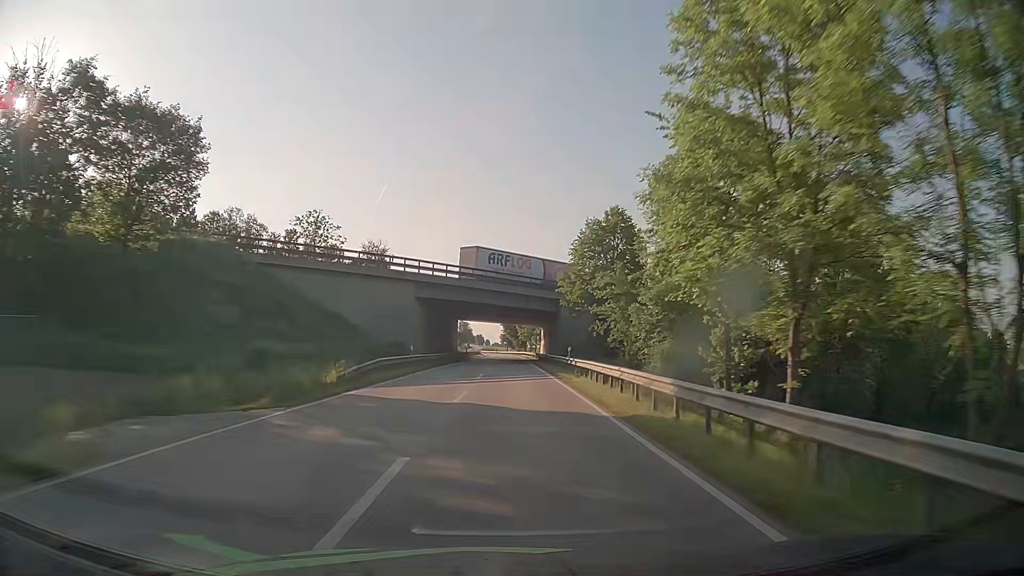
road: secondary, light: Day
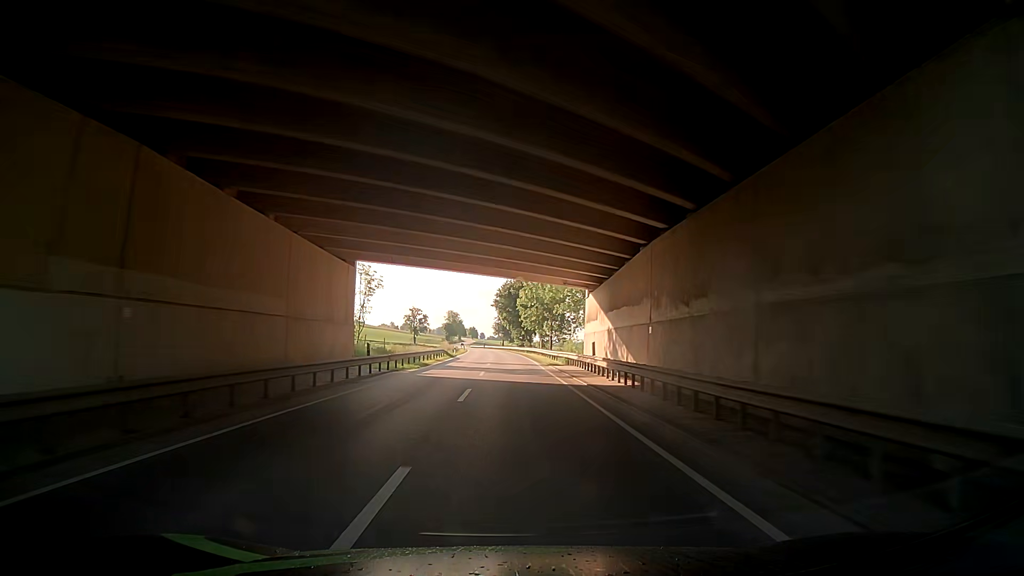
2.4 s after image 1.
(+0.4, +61.0) m; +2°
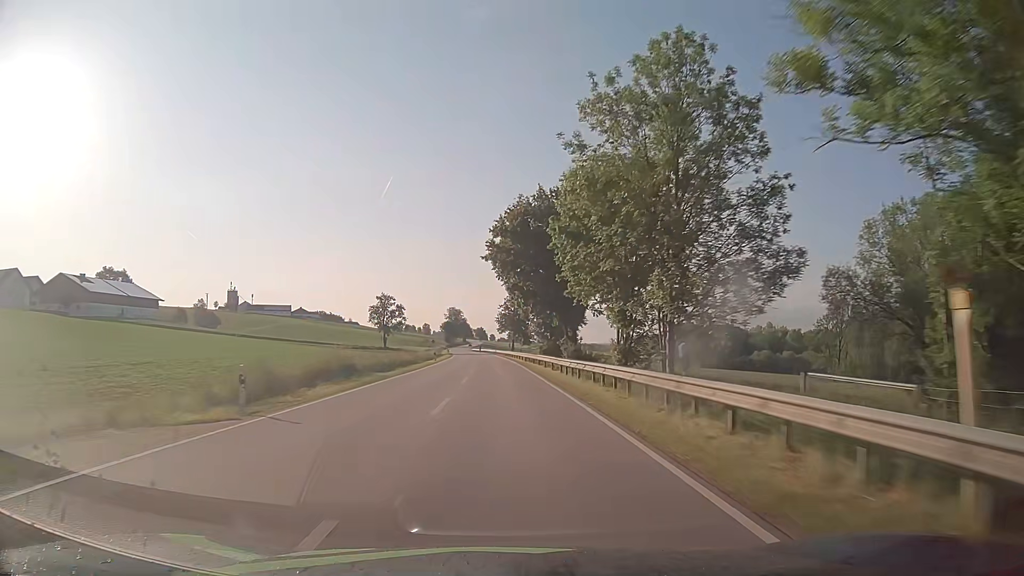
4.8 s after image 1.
(-1.8, +62.2) m; -3°
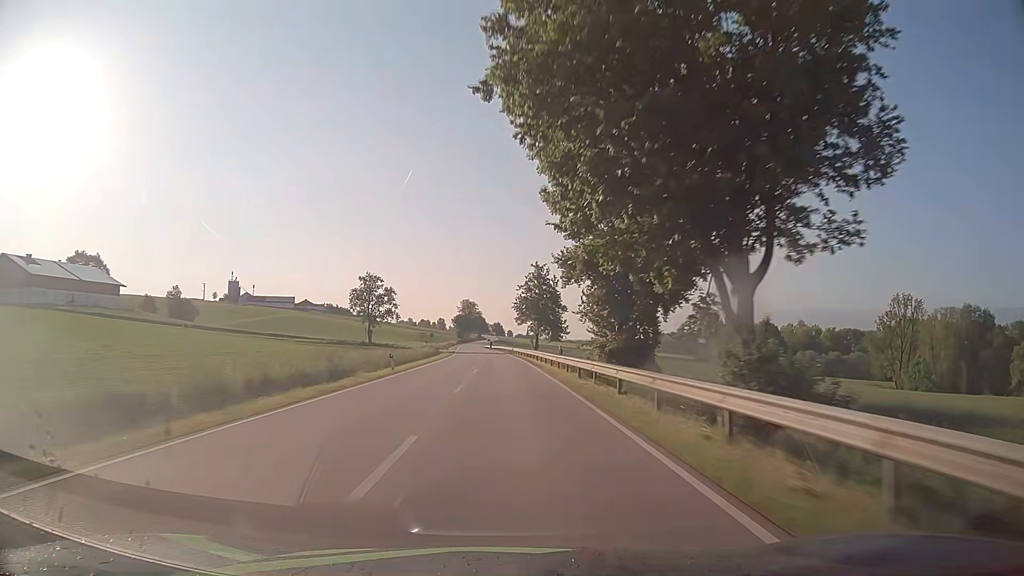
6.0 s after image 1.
(-0.4, +31.3) m; -1°
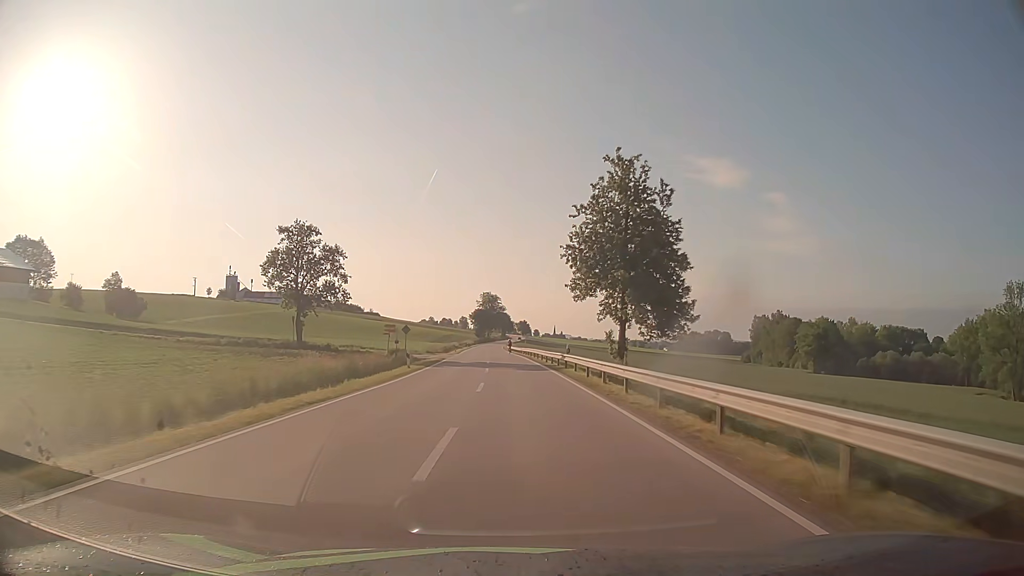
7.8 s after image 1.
(-0.9, +47.2) m; -2°
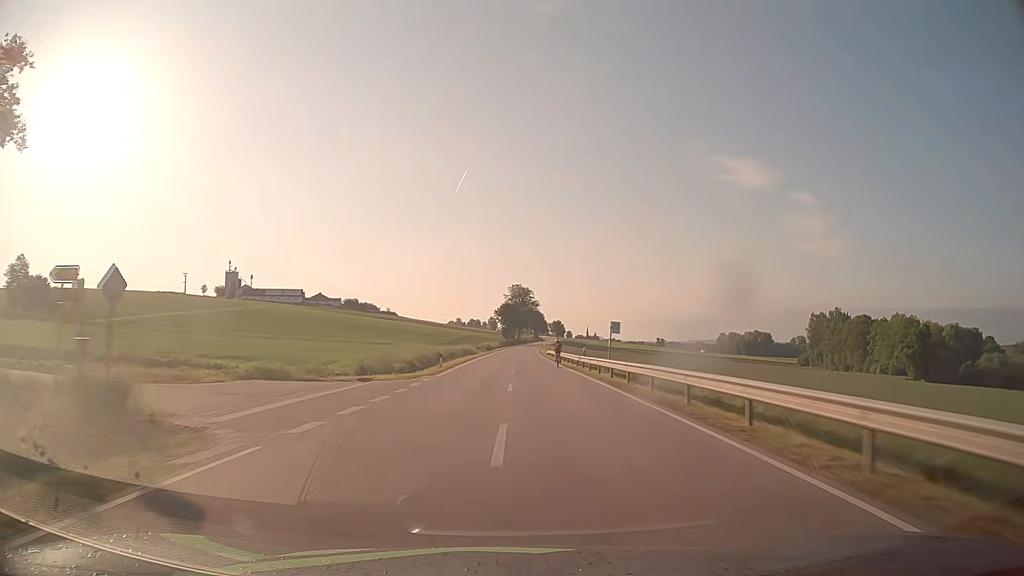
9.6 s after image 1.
(-1.1, +47.4) m; -3°
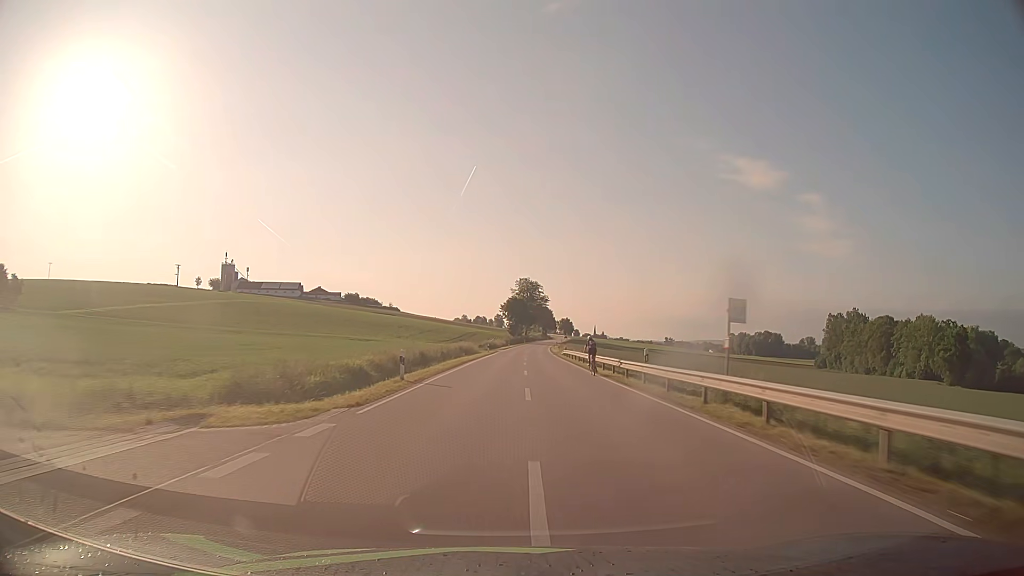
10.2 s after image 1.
(-0.1, +15.9) m; -1°
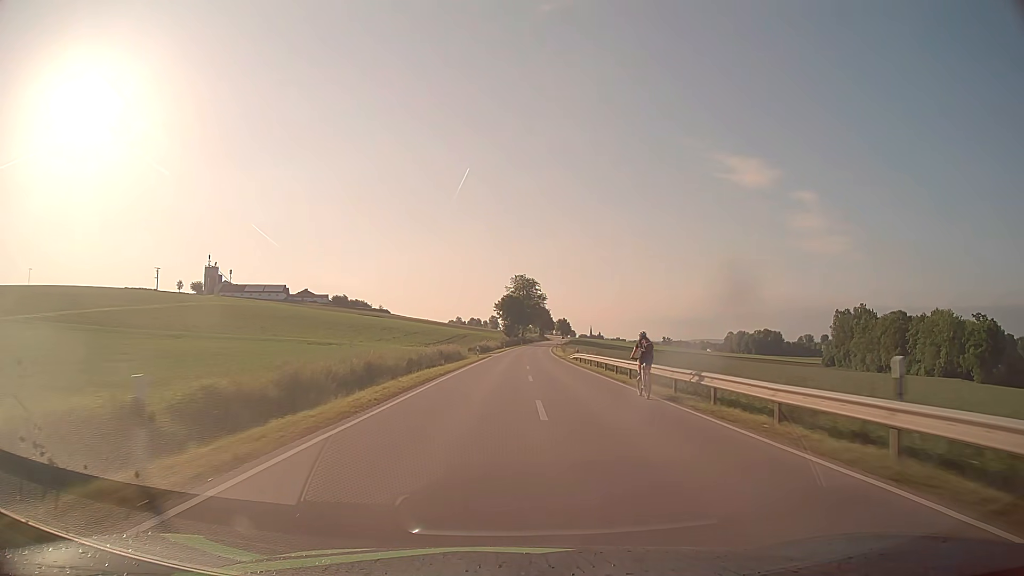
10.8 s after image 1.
(+0.1, +15.9) m; 0°
(0, +10) (0, +20) (0, +30) (+1, +40) (+1, +50) (+2, +60) (+2, +70) (+3, +80) (+3, +90) (+4, +100) m
